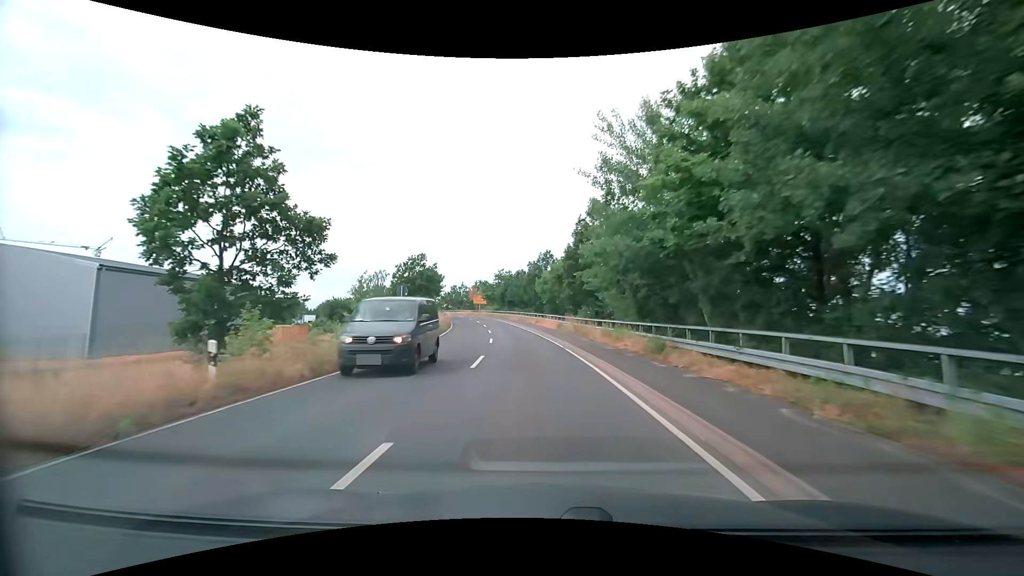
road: tertiary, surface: asphalt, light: Day
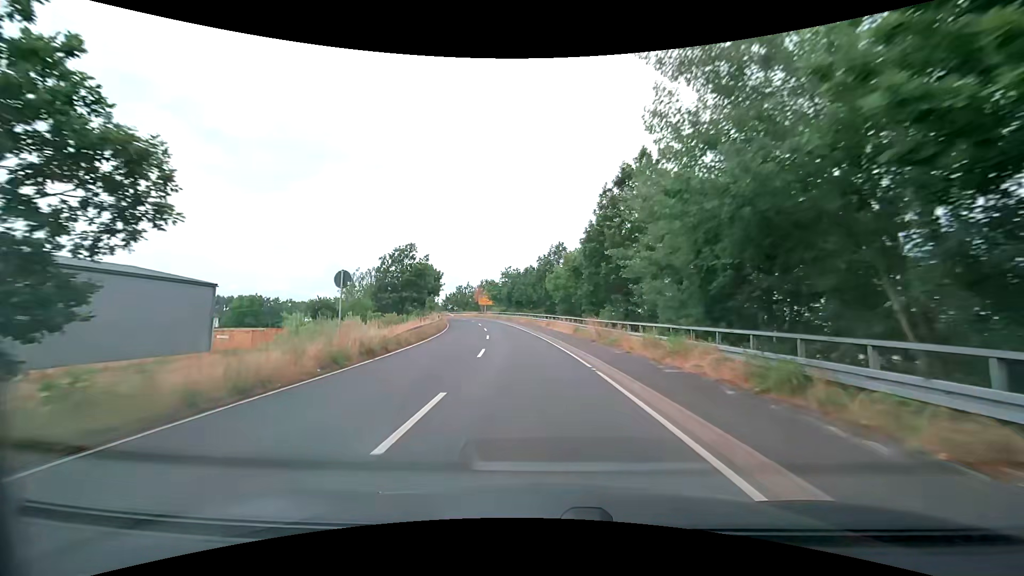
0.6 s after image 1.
(-0.1, +8.6) m; -2°
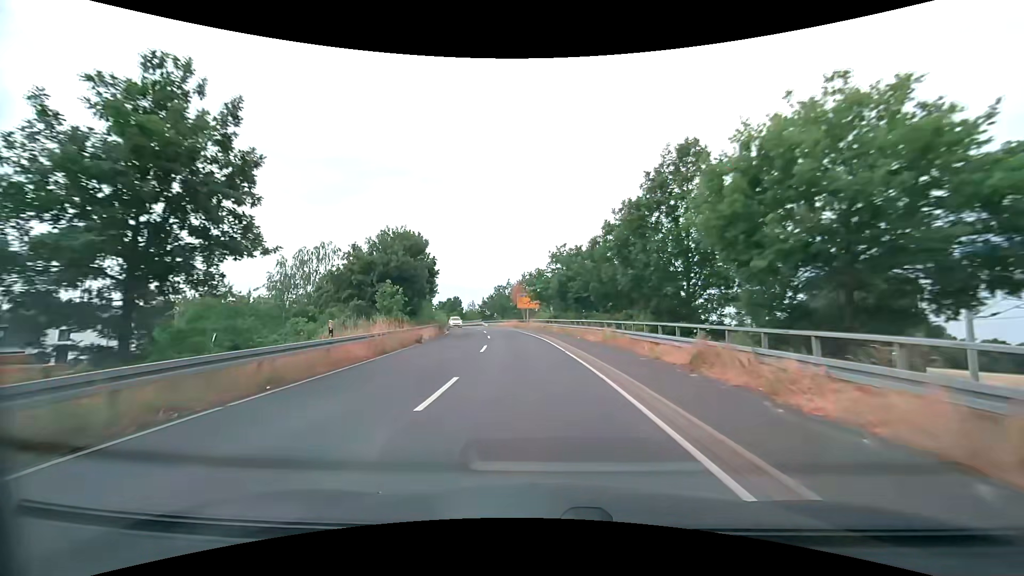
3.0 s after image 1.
(-1.6, +34.2) m; -6°
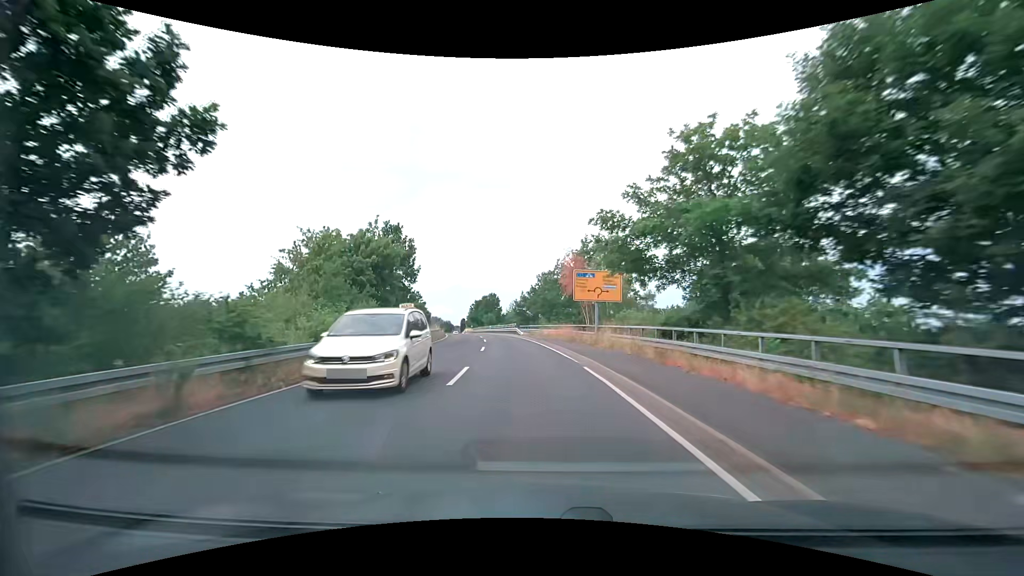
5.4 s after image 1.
(-1.7, +33.5) m; -6°
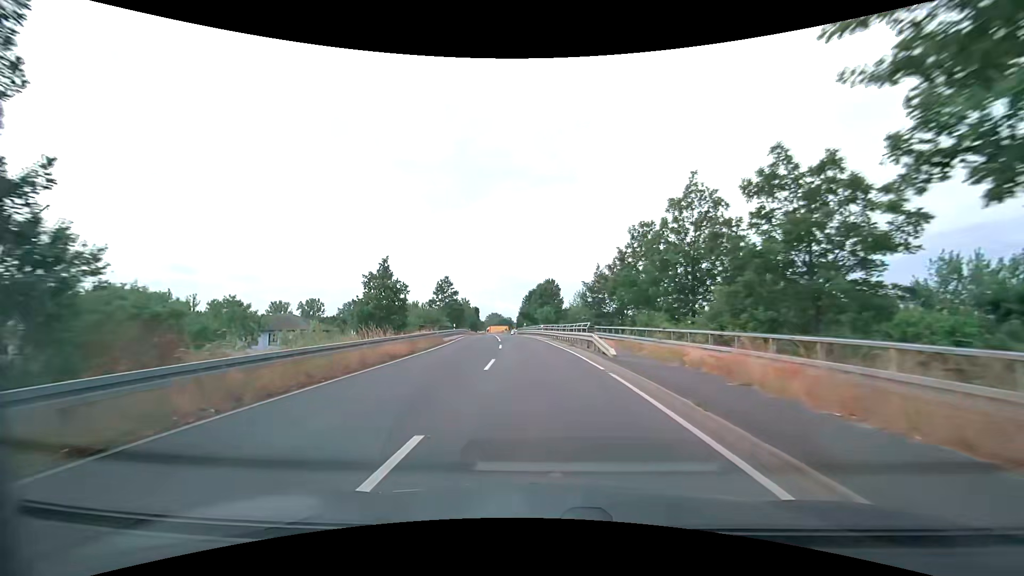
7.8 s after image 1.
(-1.8, +32.8) m; -6°
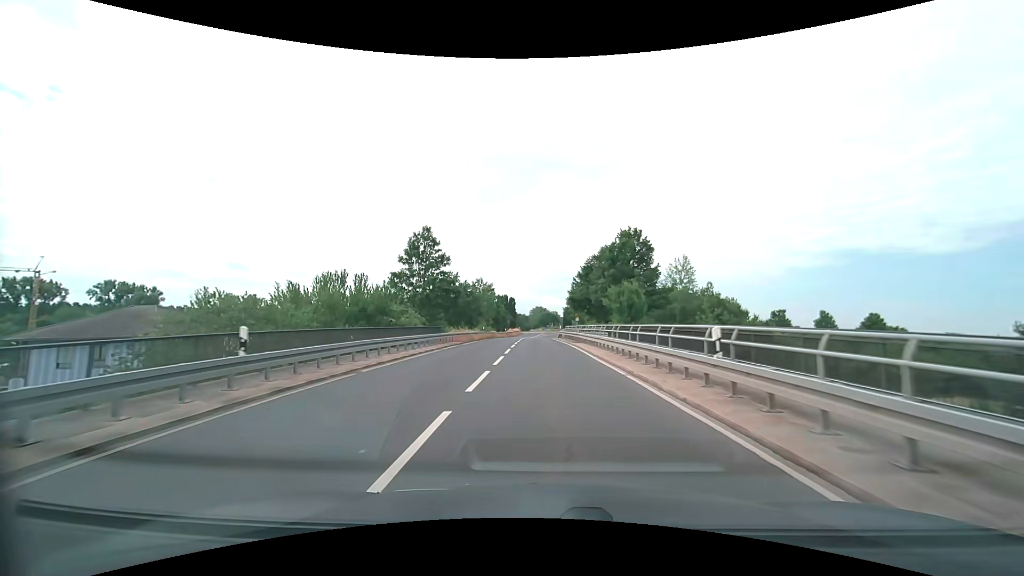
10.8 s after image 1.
(-2.7, +41.1) m; -6°
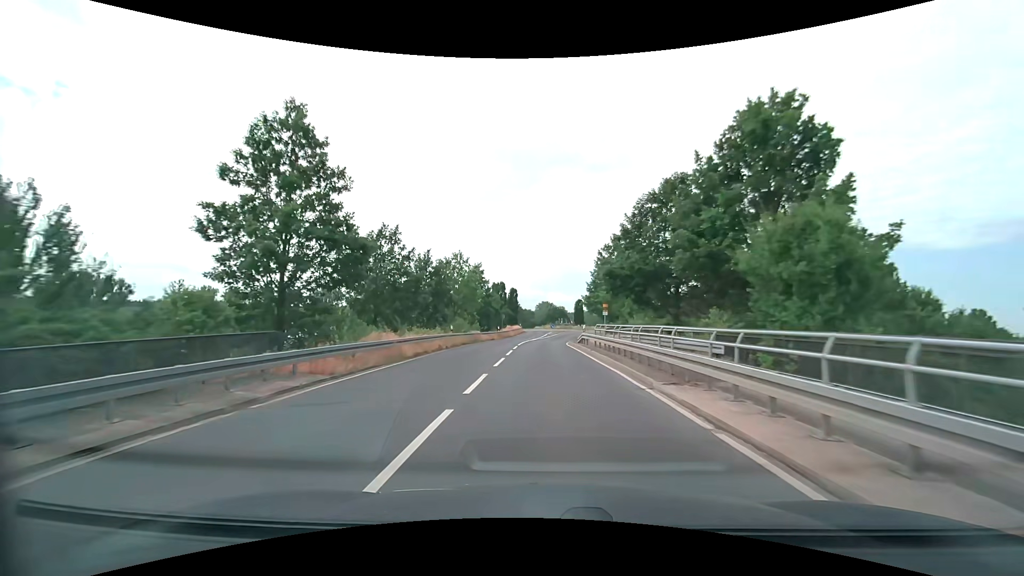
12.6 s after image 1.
(-0.3, +24.1) m; -1°
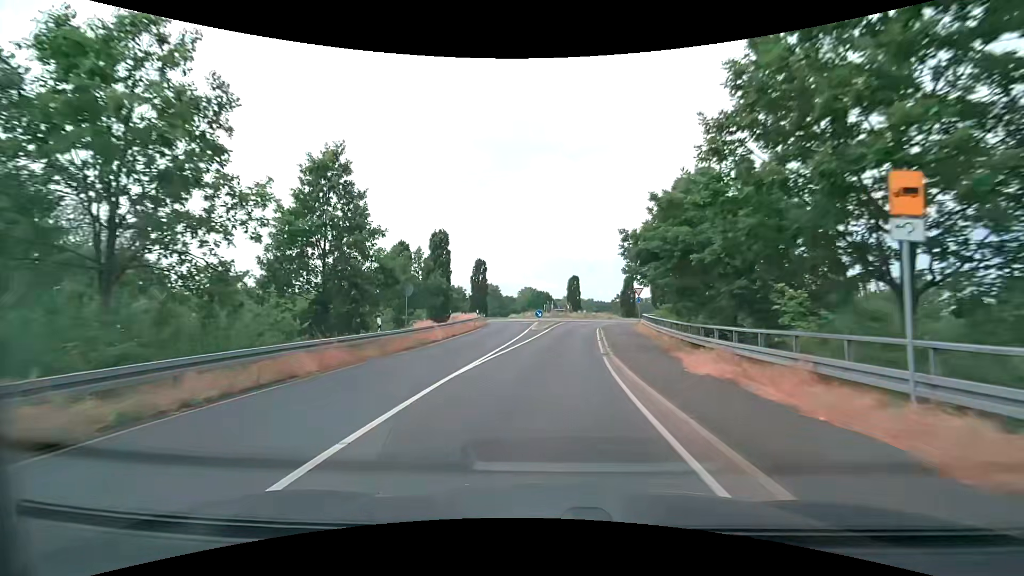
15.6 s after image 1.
(+0.4, +38.4) m; +2°
(0, +10) (+1, +20) (+1, +30) (+2, +40) (+5, +50) (+10, +58) (+17, +65) (+26, +70) (+35, +72) (+45, +73) m
